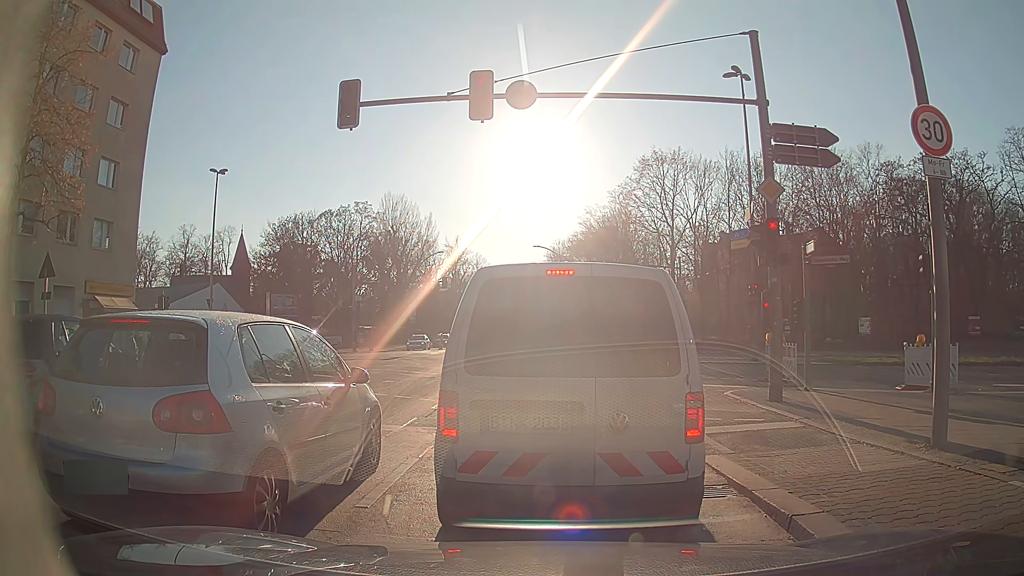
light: Day
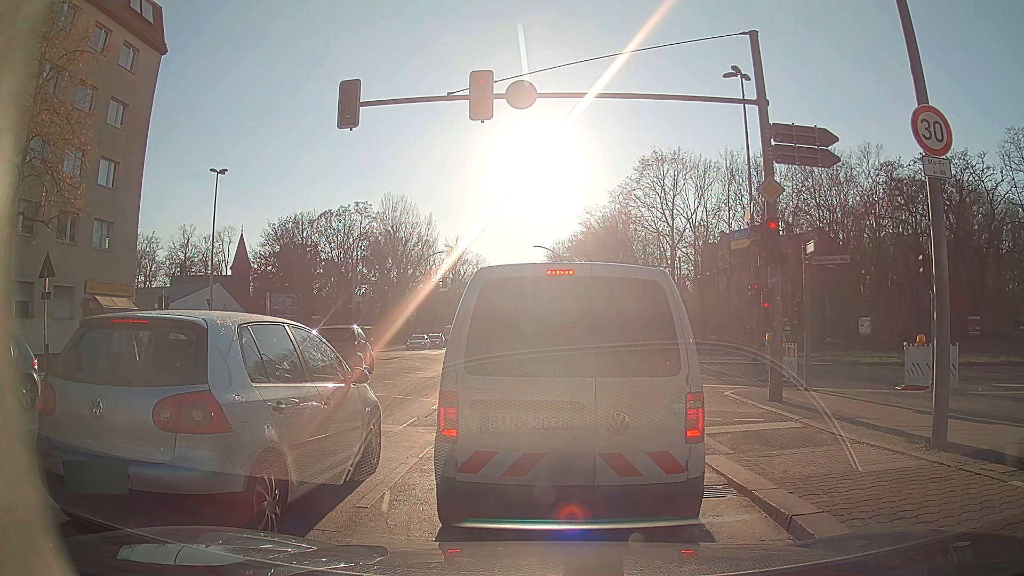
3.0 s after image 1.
(0.0, 0.0) m; 0°
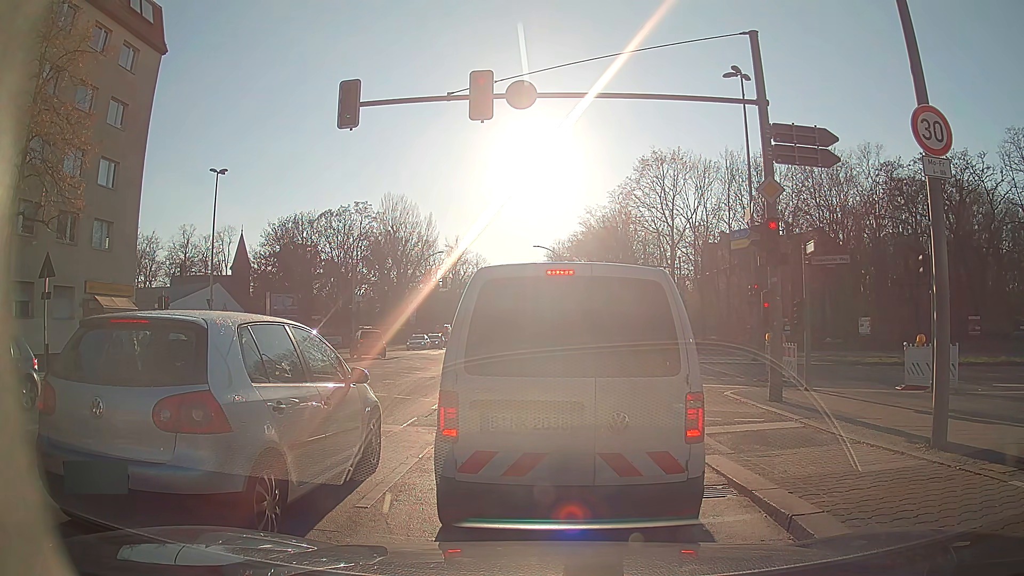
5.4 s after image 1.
(0.0, 0.0) m; 0°
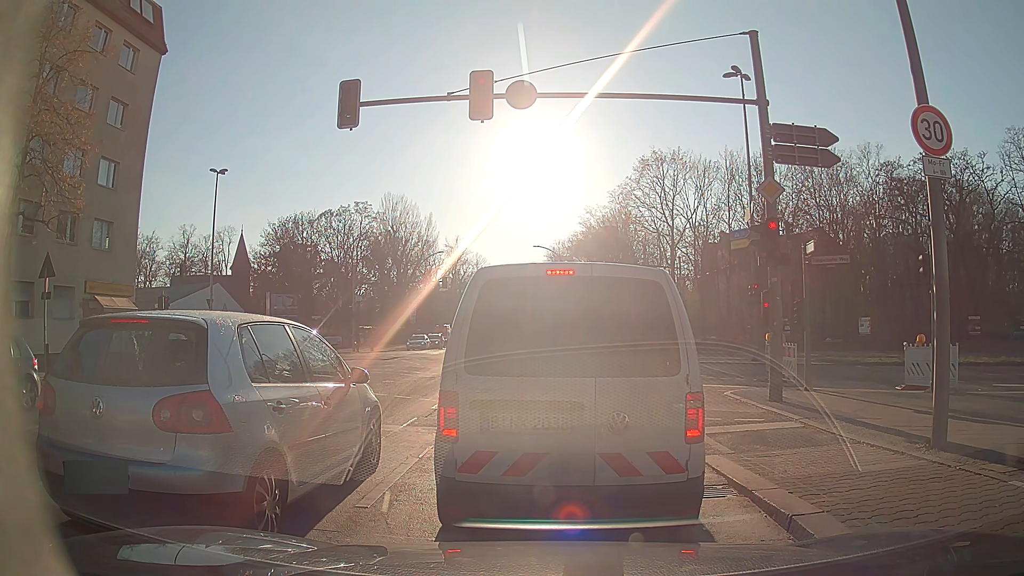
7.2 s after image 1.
(0.0, 0.0) m; 0°
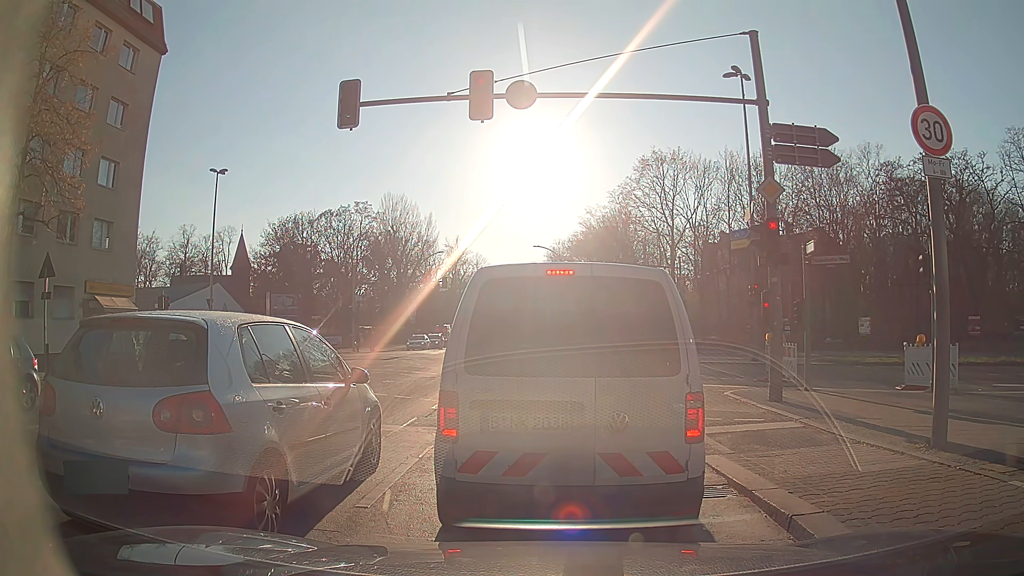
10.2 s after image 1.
(0.0, 0.0) m; 0°
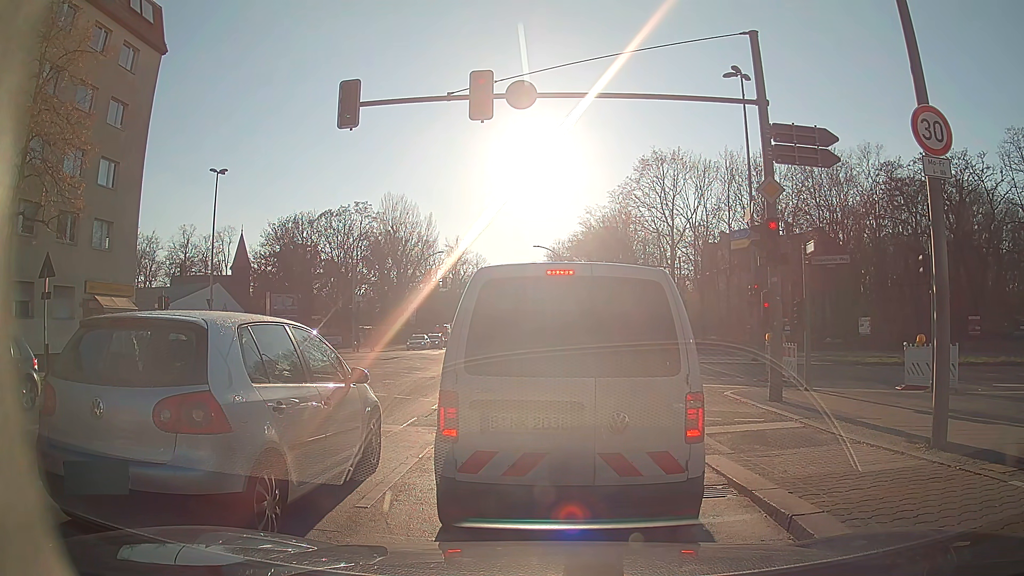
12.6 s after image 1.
(0.0, 0.0) m; 0°
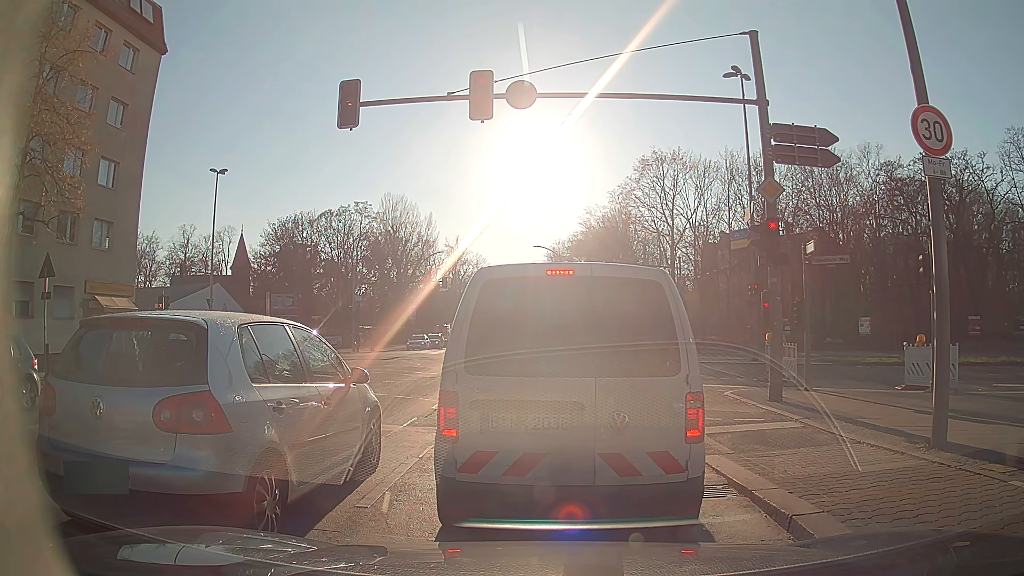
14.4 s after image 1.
(0.0, 0.0) m; 0°
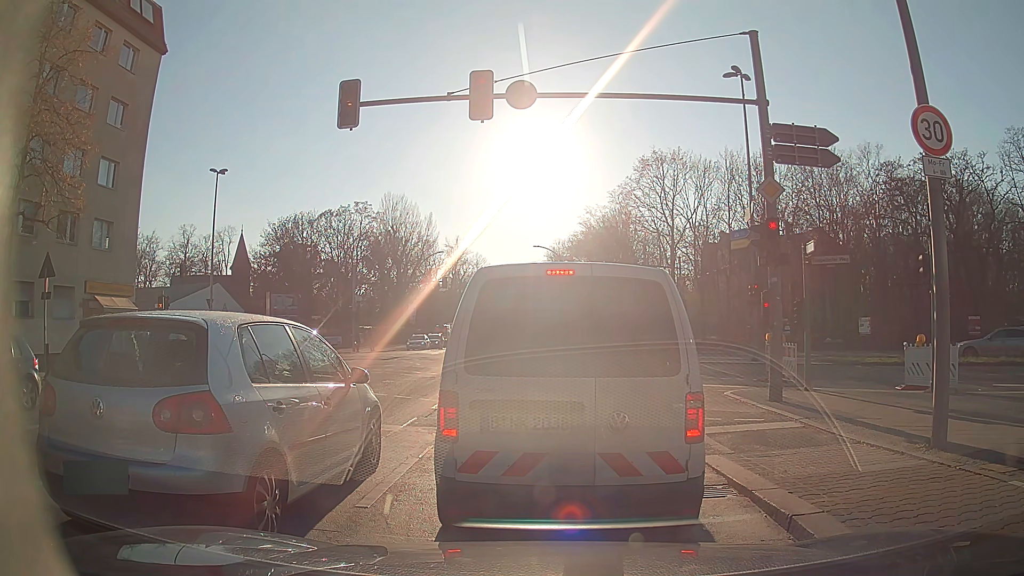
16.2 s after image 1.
(0.0, 0.0) m; 0°
(0, +10) (0, +20) (0, +30) (0, +40) (-1, +50) (-1, +60) (-1, +70) (-1, +80) (-1, +90) (-2, +100) m
